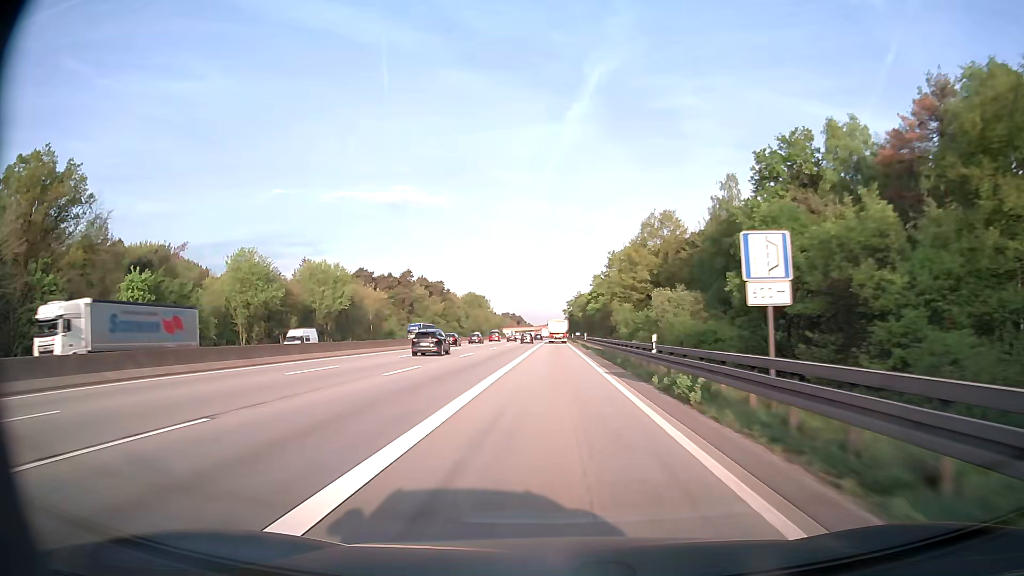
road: motorway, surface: asphalt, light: Day
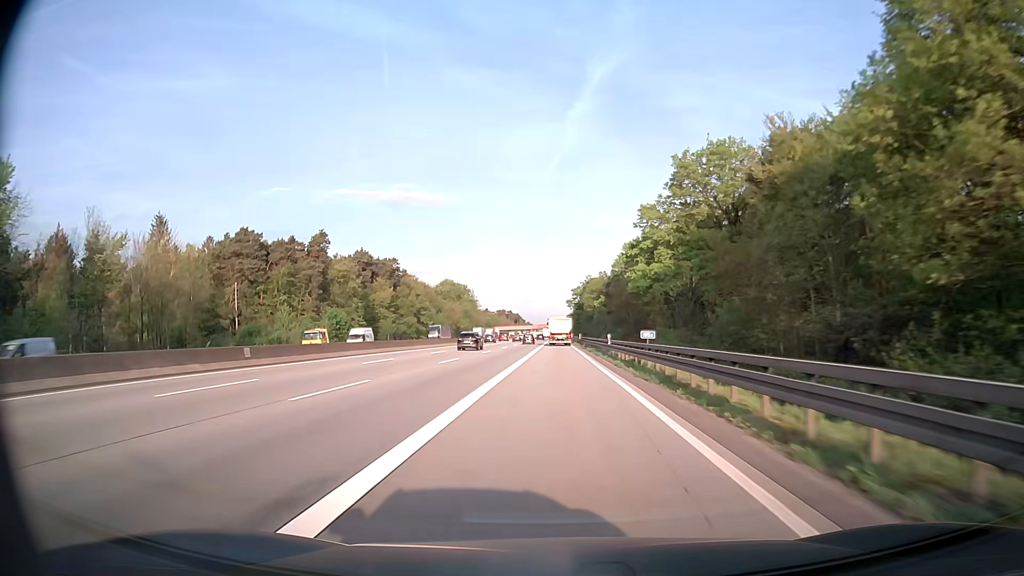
(0.0, +80.4) m; 0°
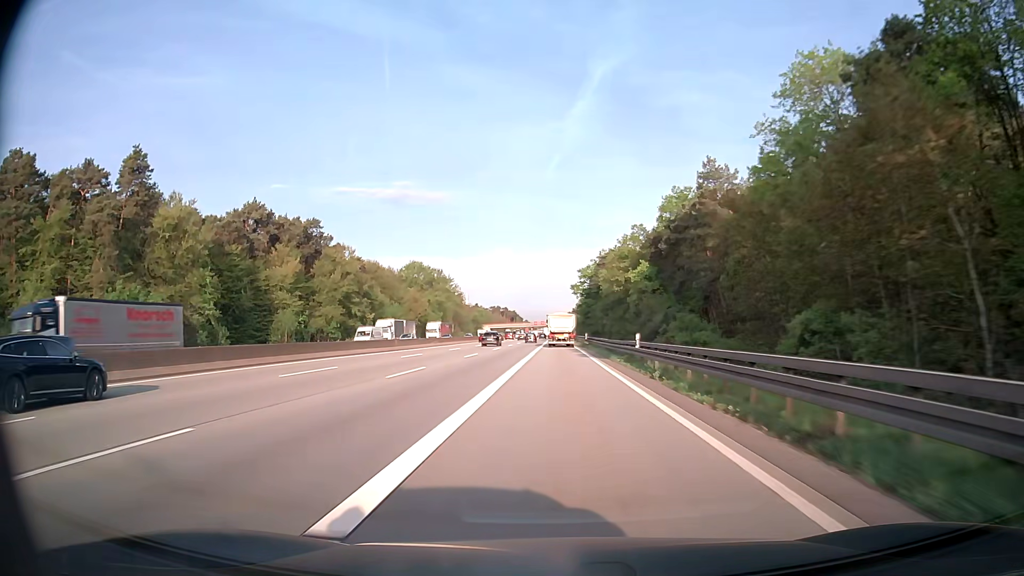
(-0.1, +64.6) m; 0°
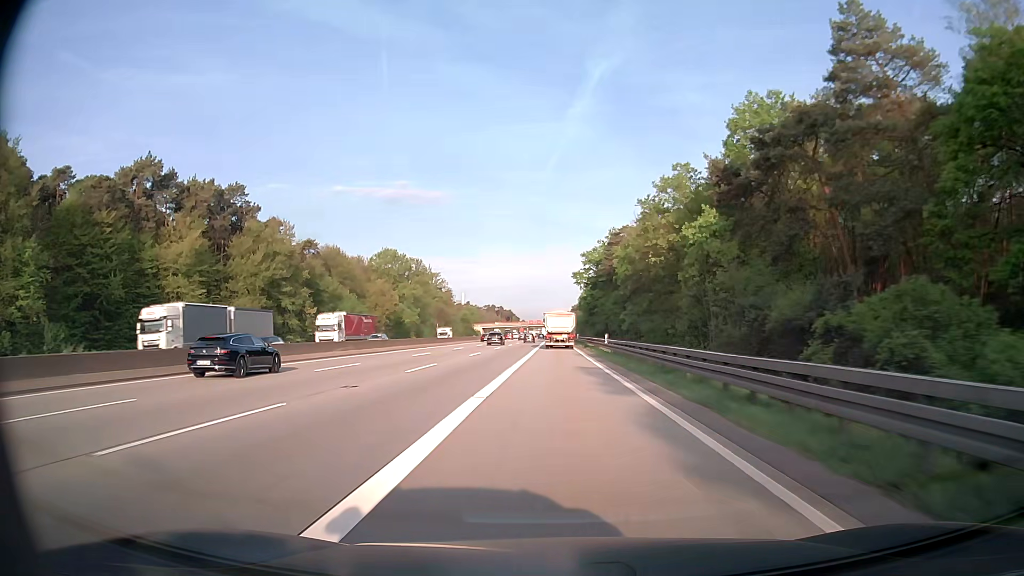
(0.0, +32.4) m; 0°
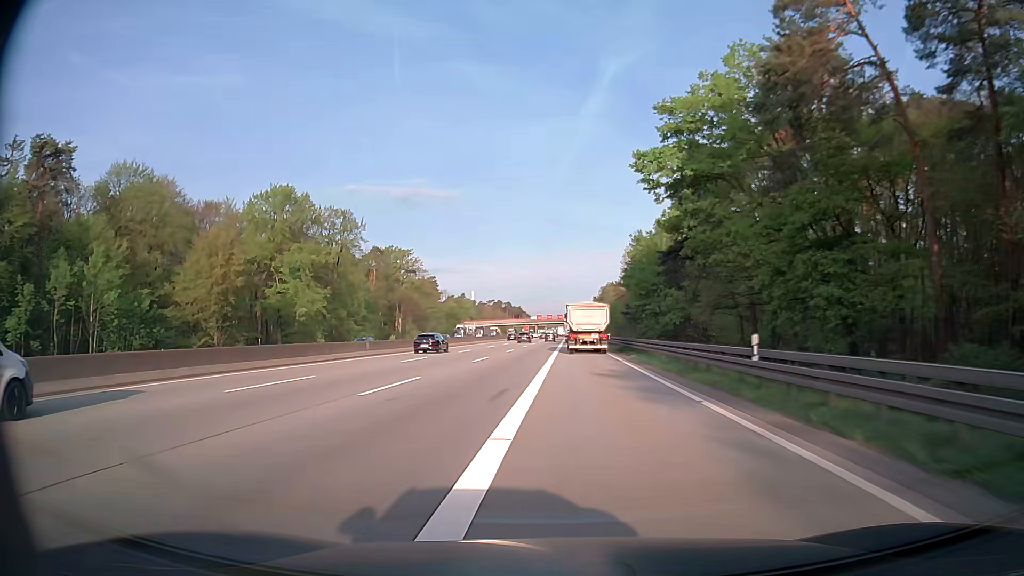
(-0.8, +81.3) m; -1°
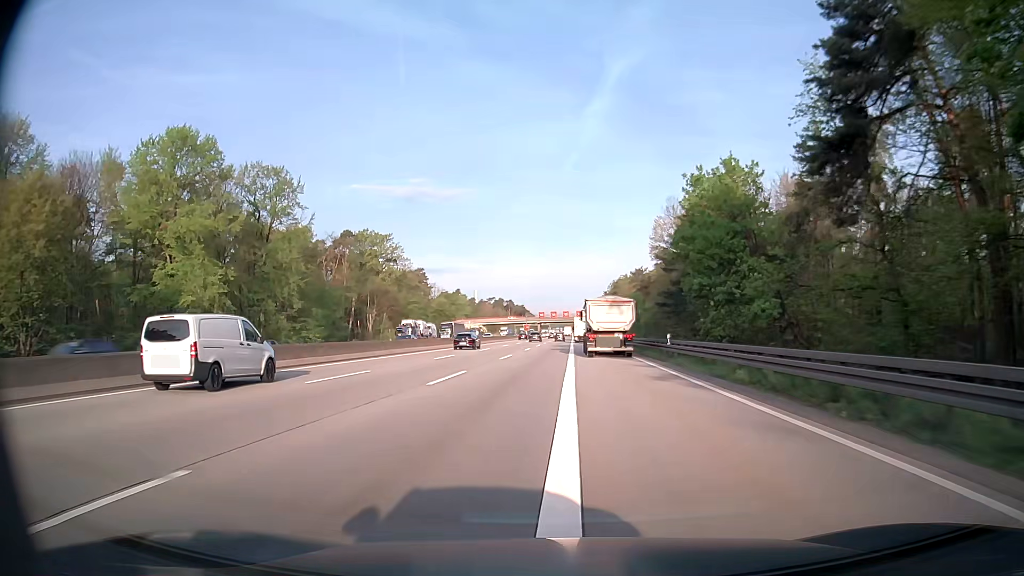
(-0.1, +32.6) m; 0°
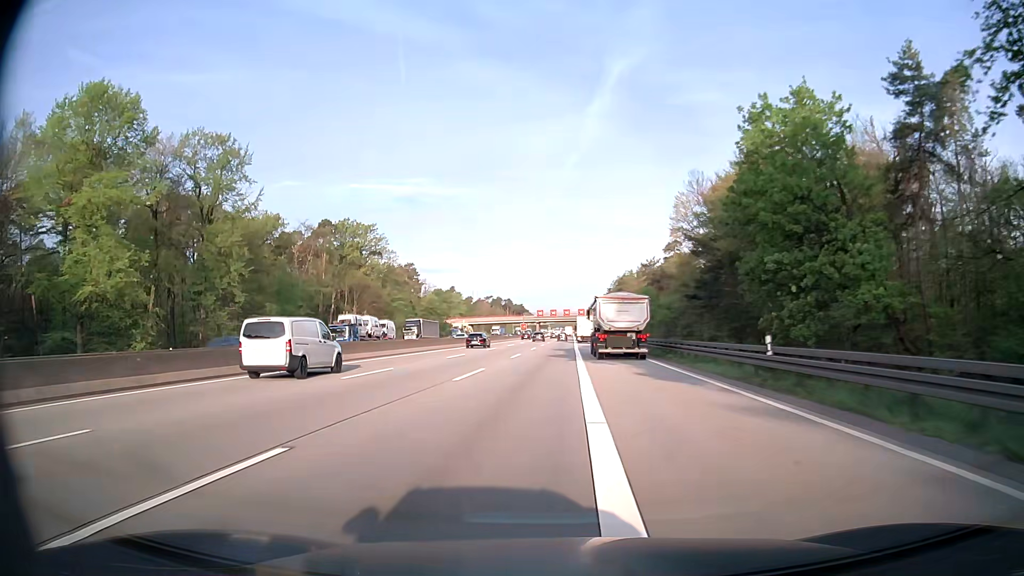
(0.0, +16.4) m; 0°
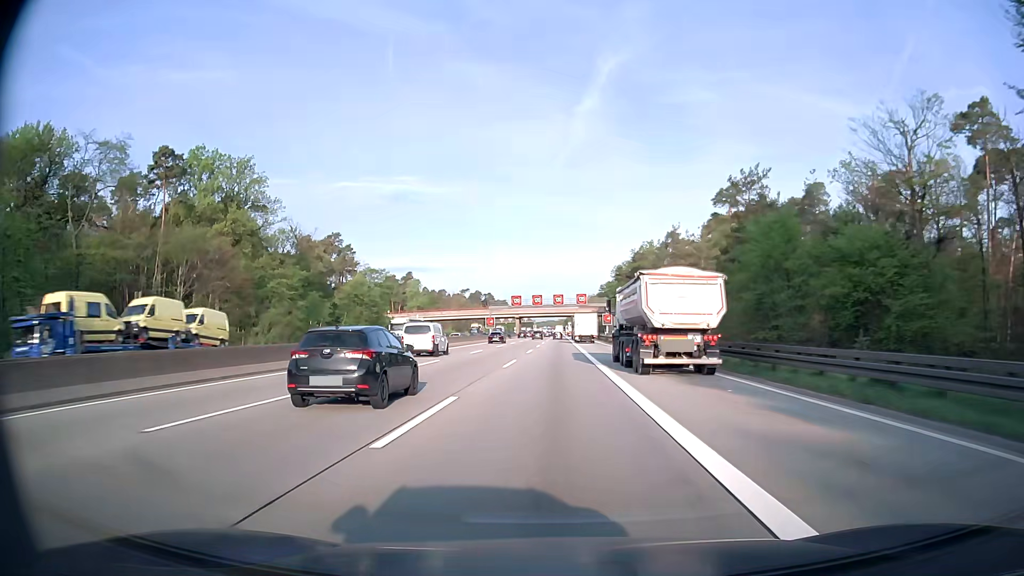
(+0.2, +65.5) m; +1°
(0, +10) (0, +20) (0, +30) (0, +40) (0, +50) (0, +60) (0, +70) (0, +80) (0, +90) (0, +100) m
